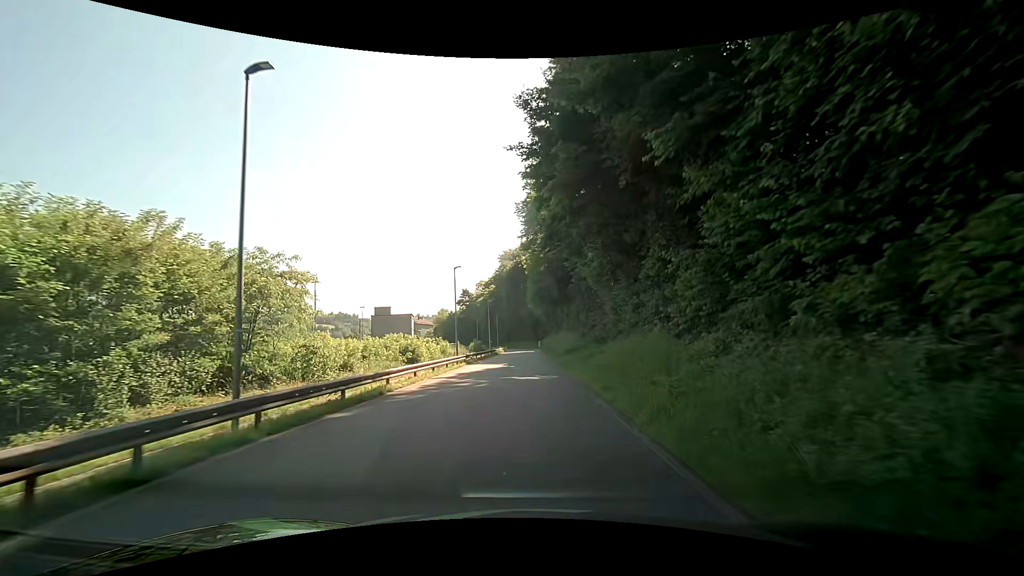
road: residential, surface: asphalt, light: Day
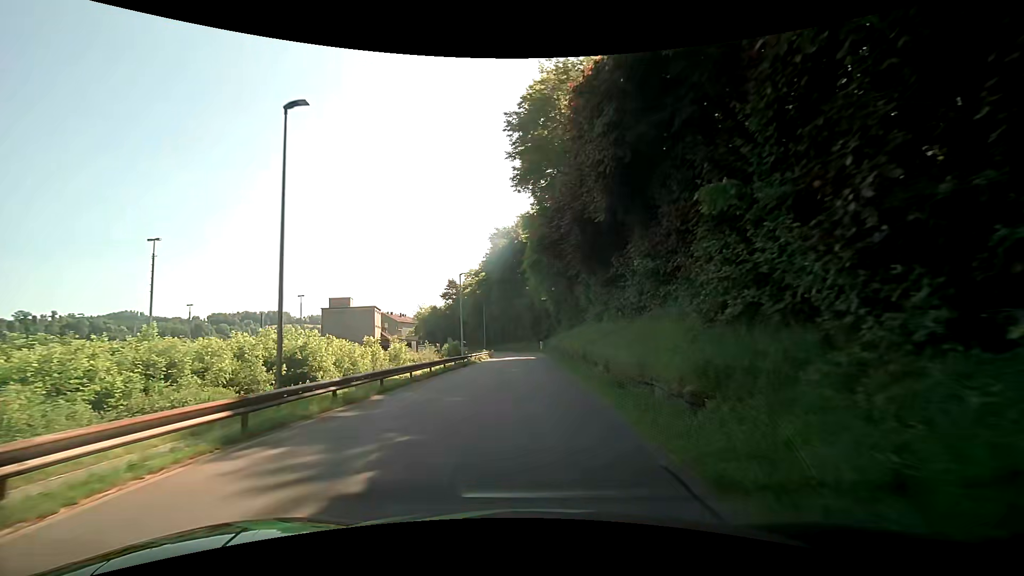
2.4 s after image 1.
(+0.1, +28.4) m; 0°
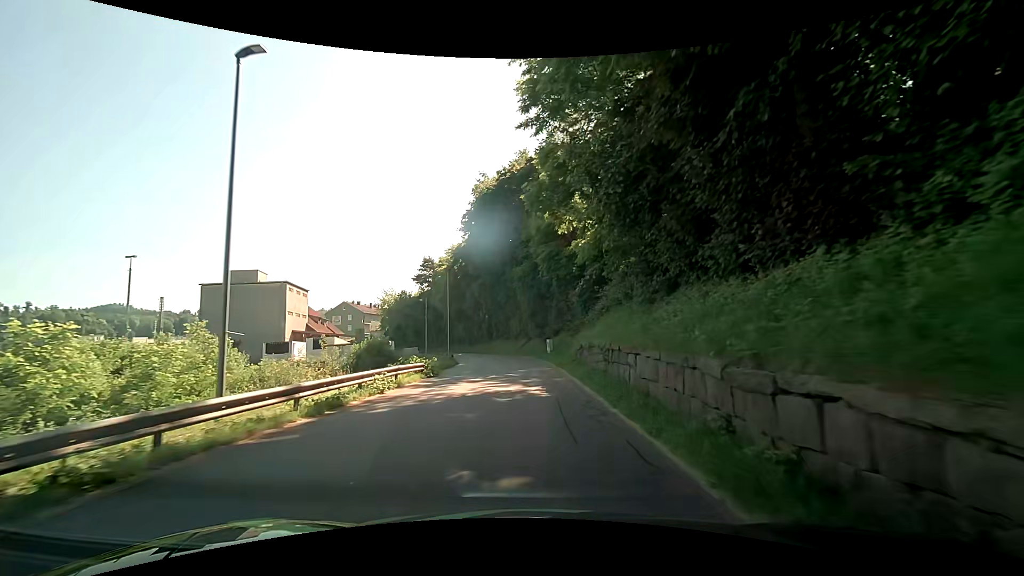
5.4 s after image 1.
(0.0, +34.0) m; 0°
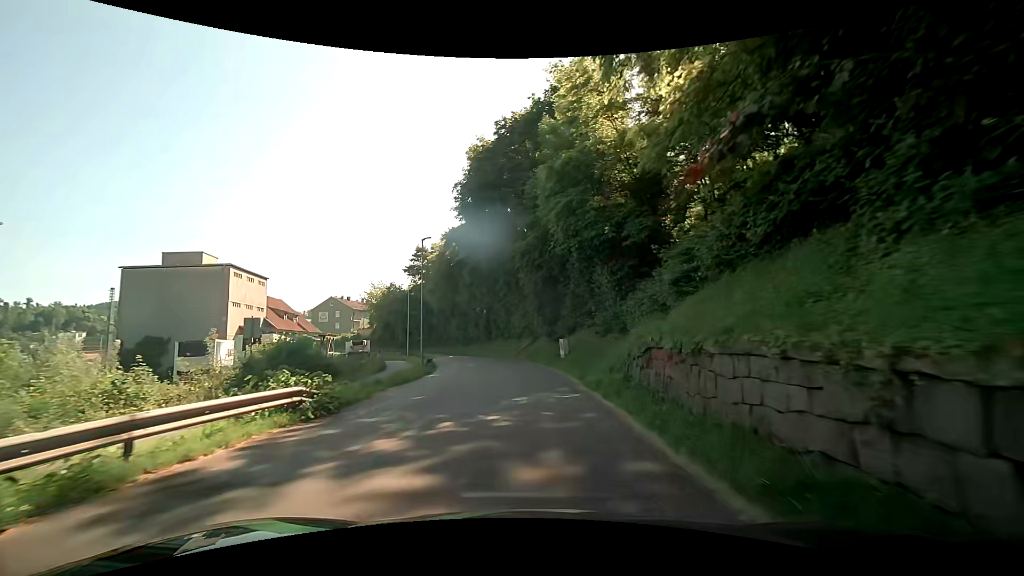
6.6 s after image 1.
(0.0, +12.6) m; -1°
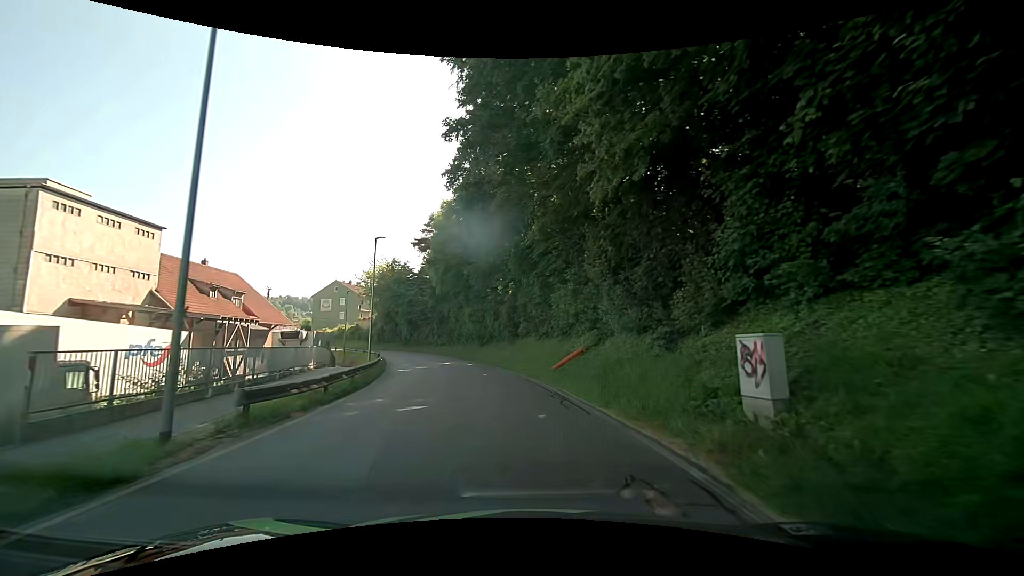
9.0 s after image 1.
(-0.5, +23.8) m; -4°
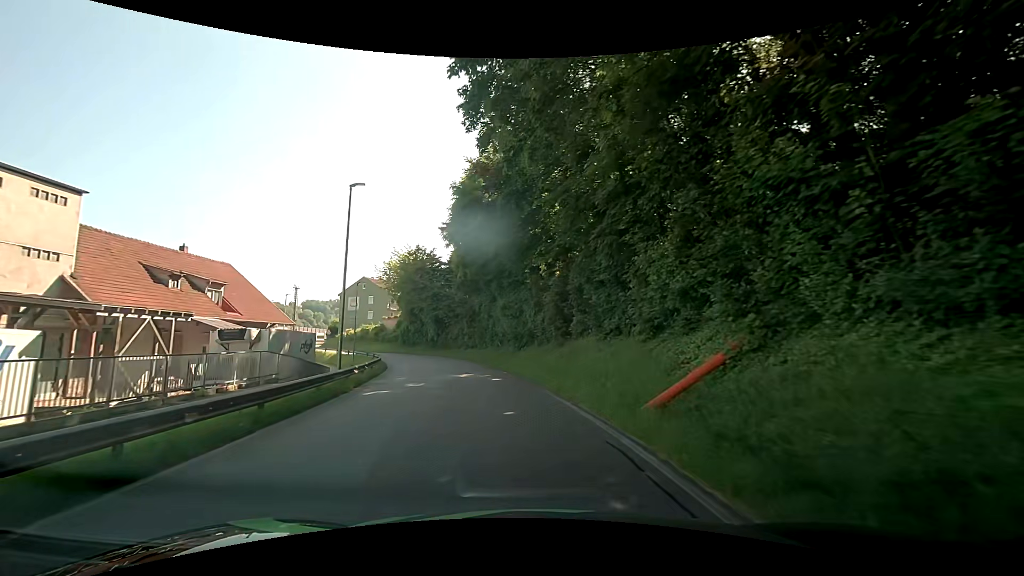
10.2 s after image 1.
(-0.5, +11.7) m; -5°
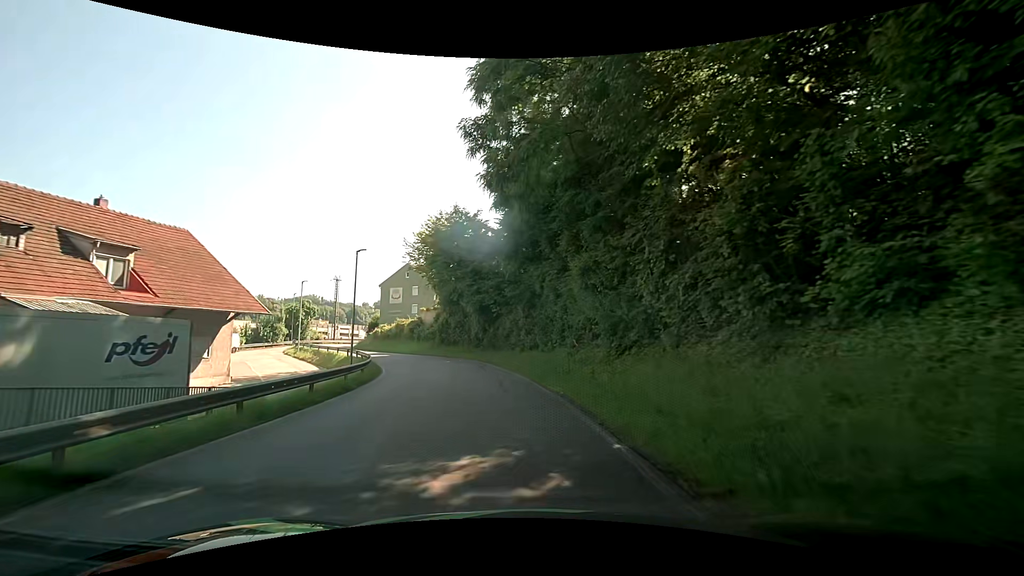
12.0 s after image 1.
(-1.2, +17.1) m; -7°
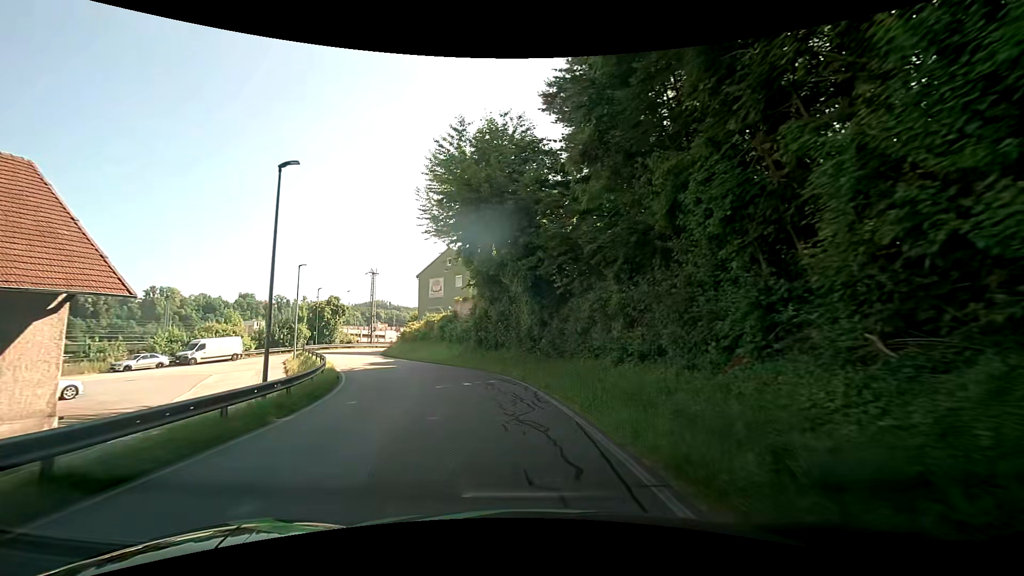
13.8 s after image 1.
(-1.3, +16.6) m; -8°
(0, +10) (-2, +20) (-6, +29) (-10, +38) (-14, +47) (-18, +57) (-19, +66) (-17, +76) (-12, +85) (-6, +93) m
